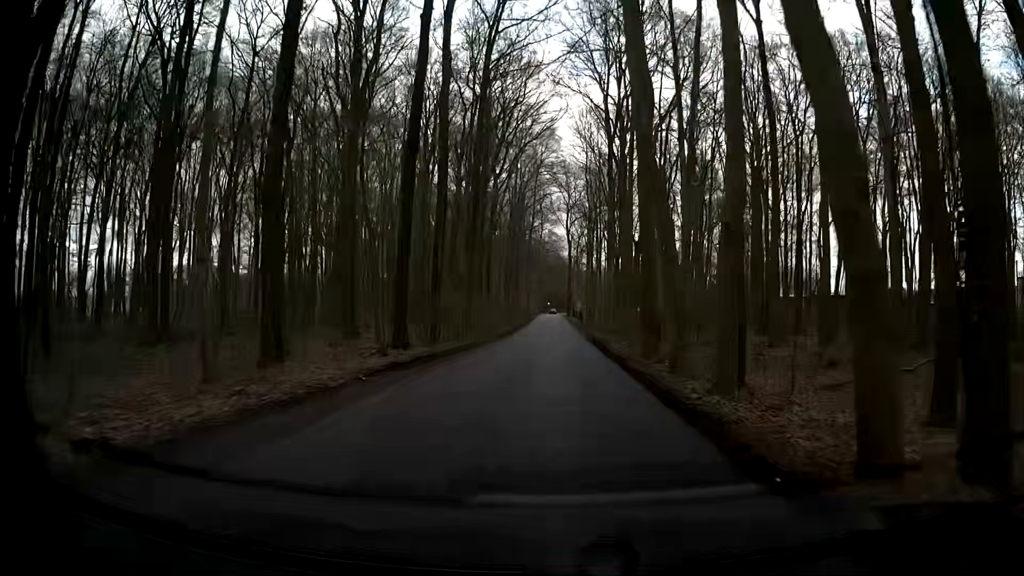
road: unclassified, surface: asphalt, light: Day
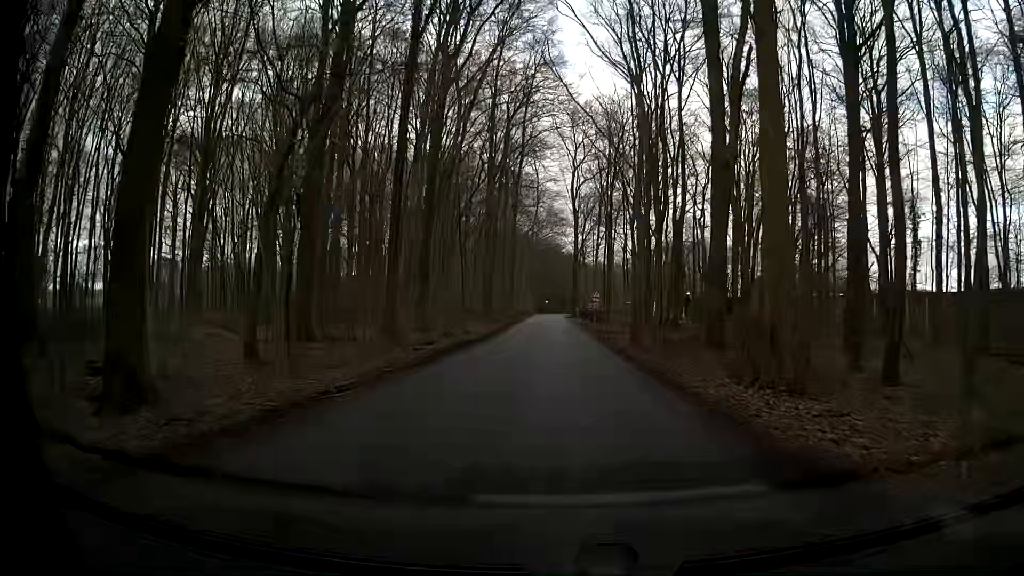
(-1.7, +37.4) m; -4°
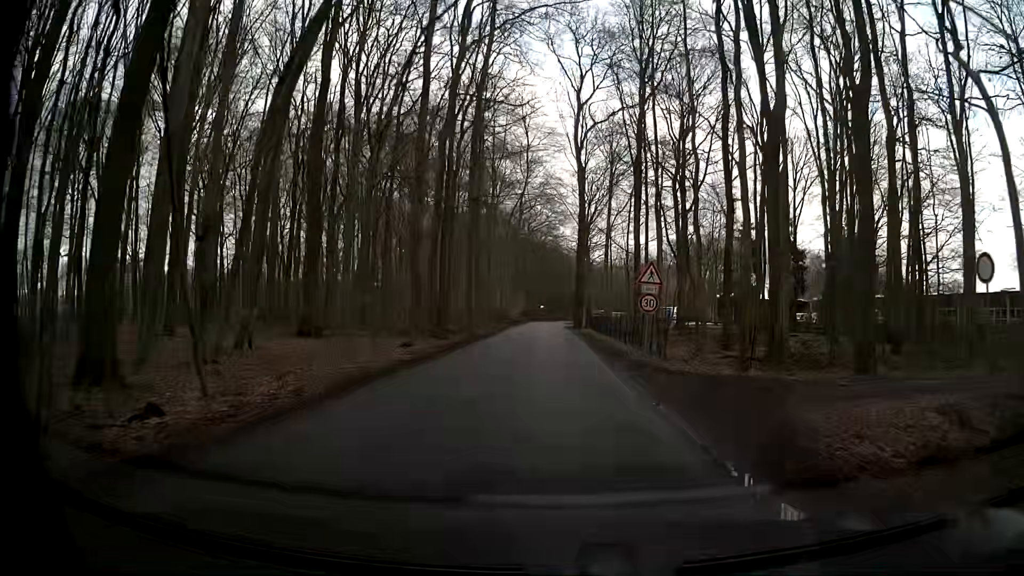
(+0.8, +30.0) m; +3°
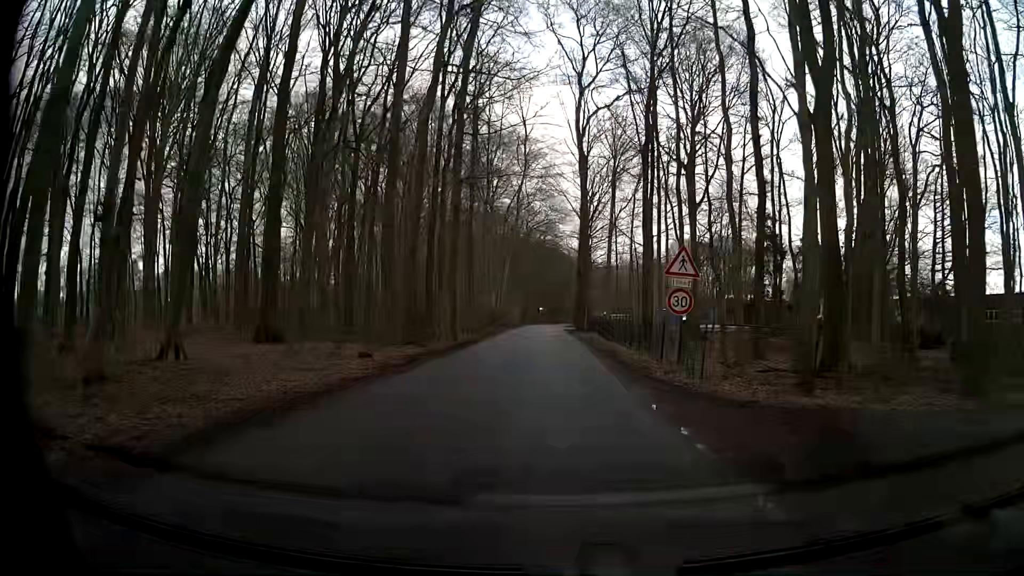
(0.0, +5.2) m; 0°
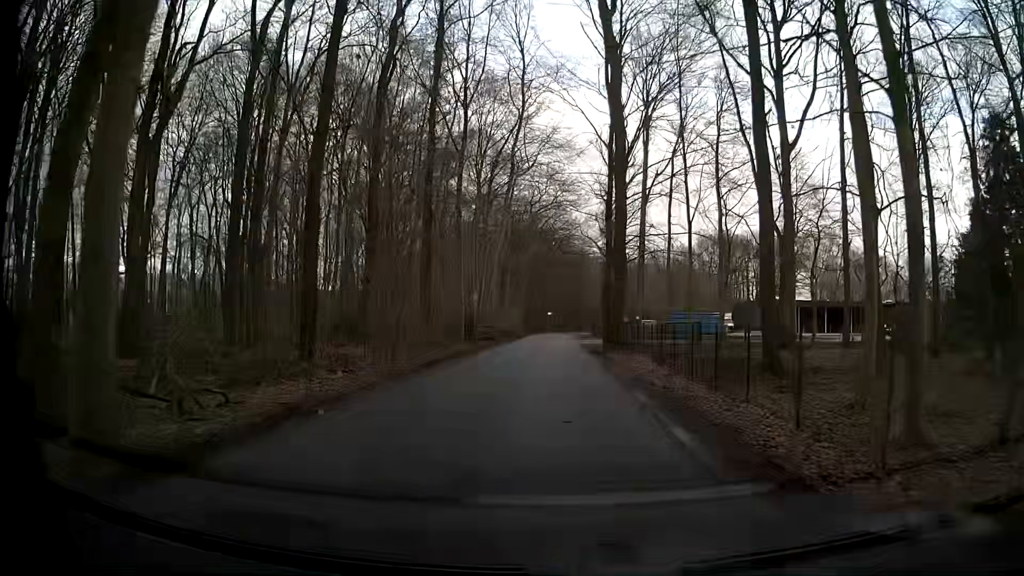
(-0.7, +24.4) m; -3°
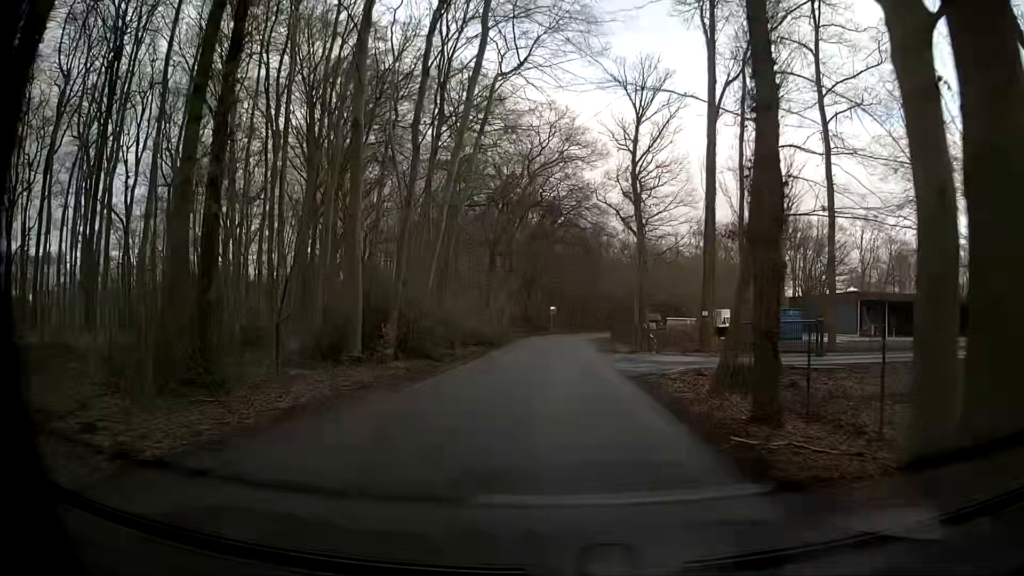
(-0.2, +25.7) m; 0°
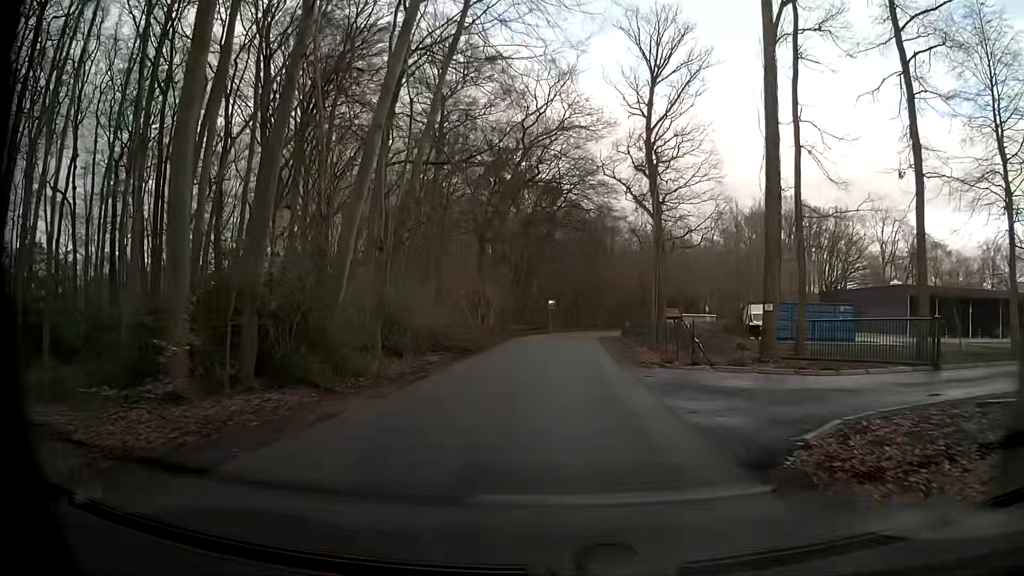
(0.0, +10.6) m; 0°
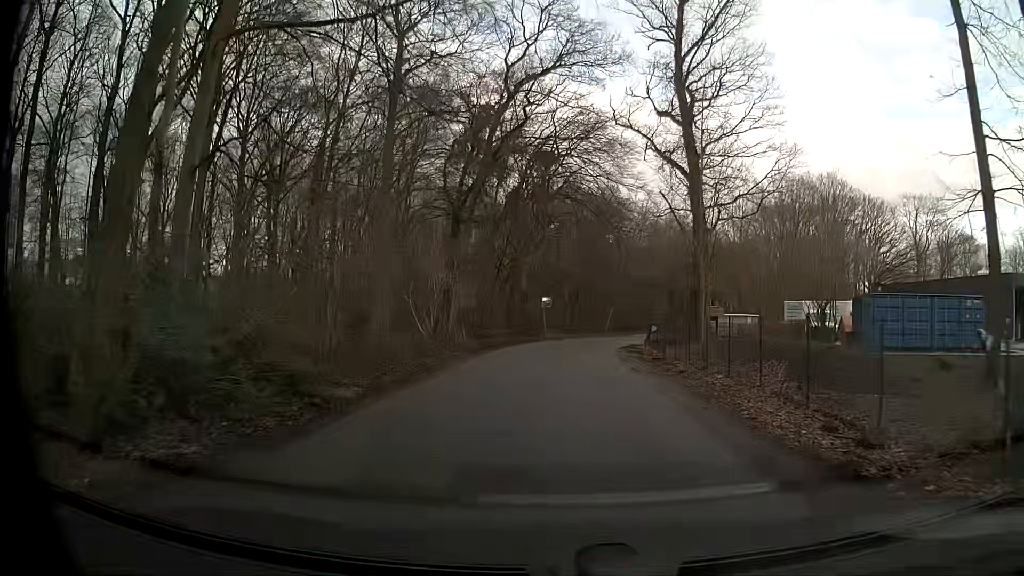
(0.0, +16.0) m; +1°
(0, +10) (0, +20) (0, +30) (+2, +40) (+4, +50) (+7, +59) (+12, +68) (+17, +77) (+23, +85) (+29, +92) m
